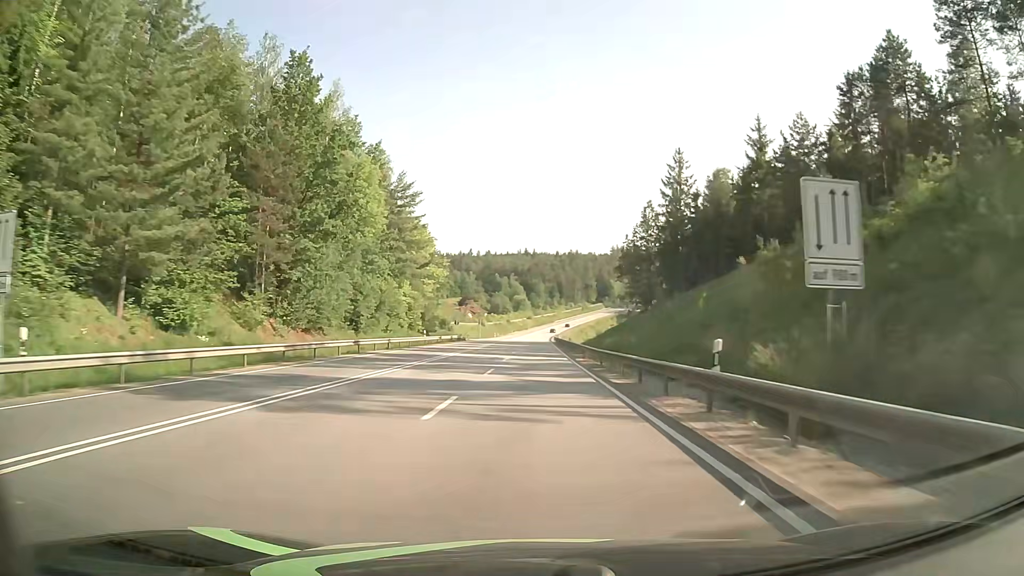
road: primary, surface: asphalt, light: Day
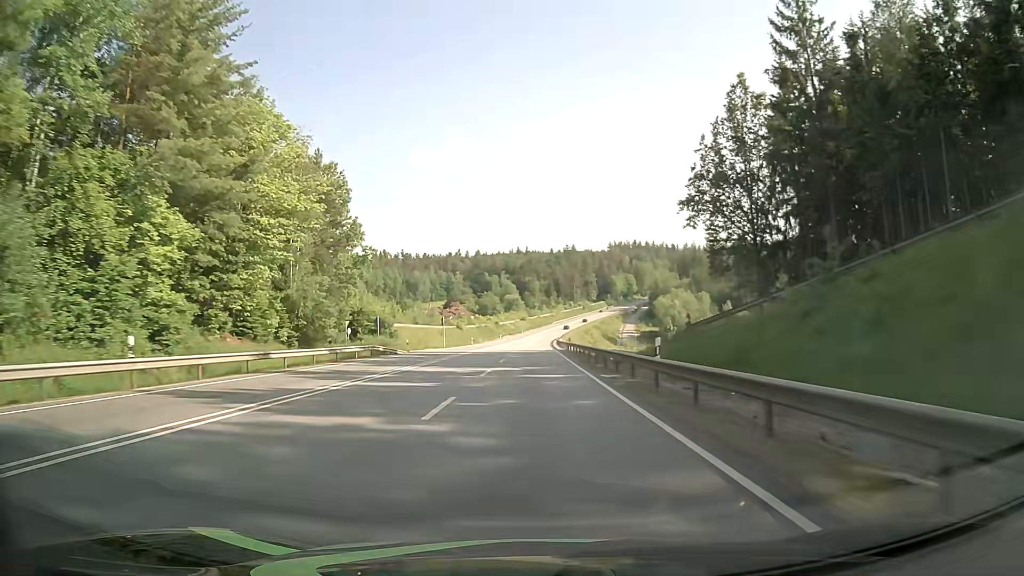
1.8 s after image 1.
(+0.4, +47.3) m; 0°
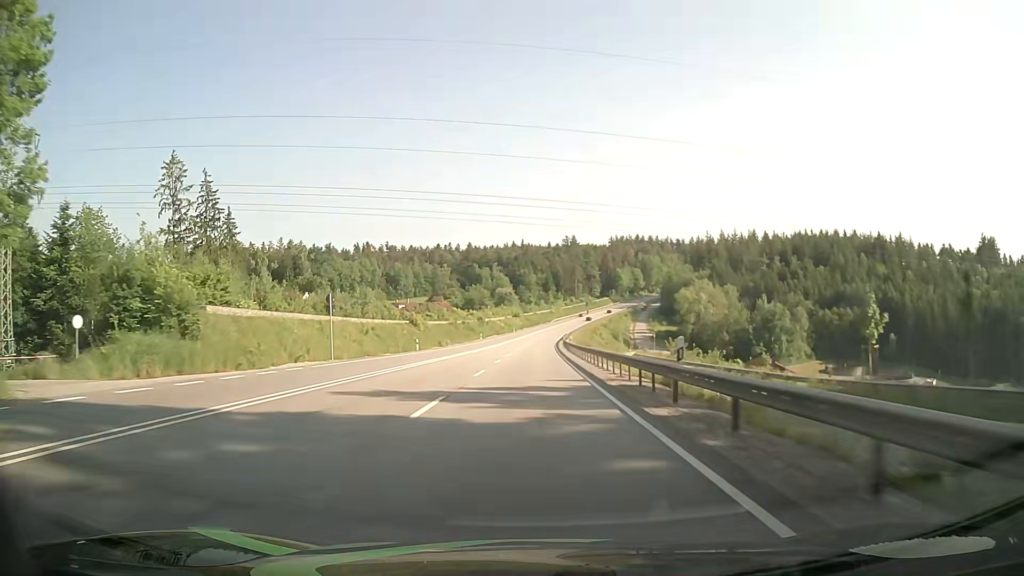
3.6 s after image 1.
(+0.4, +47.3) m; +1°
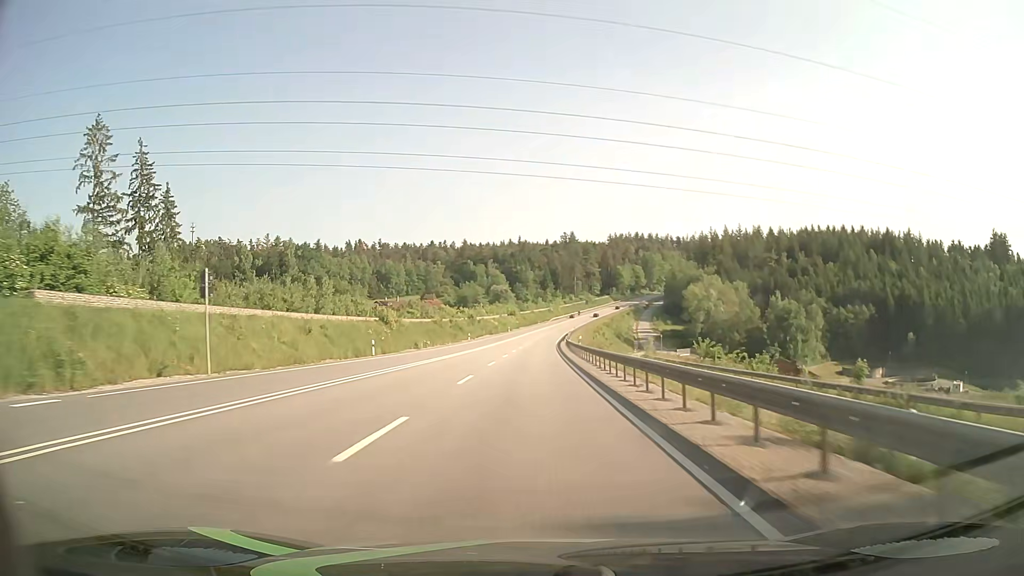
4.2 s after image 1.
(0.0, +15.8) m; 0°
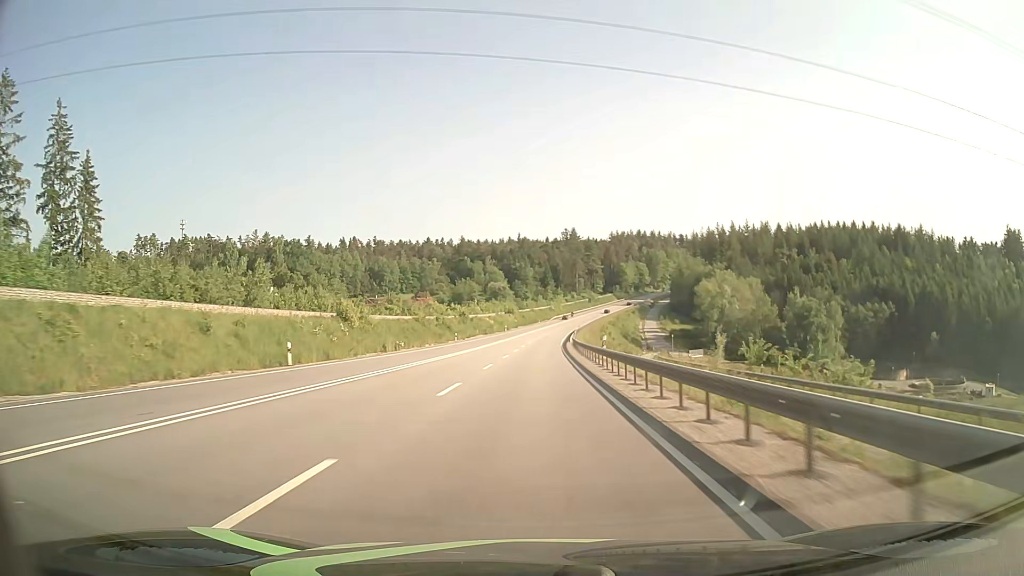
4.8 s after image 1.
(0.0, +15.8) m; 0°
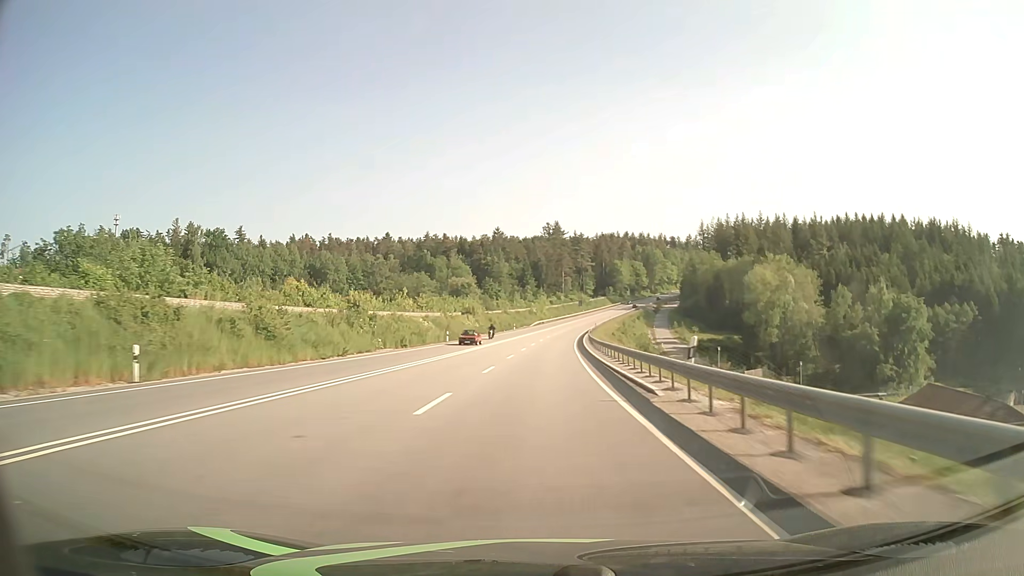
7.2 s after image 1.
(+0.7, +63.1) m; +2°
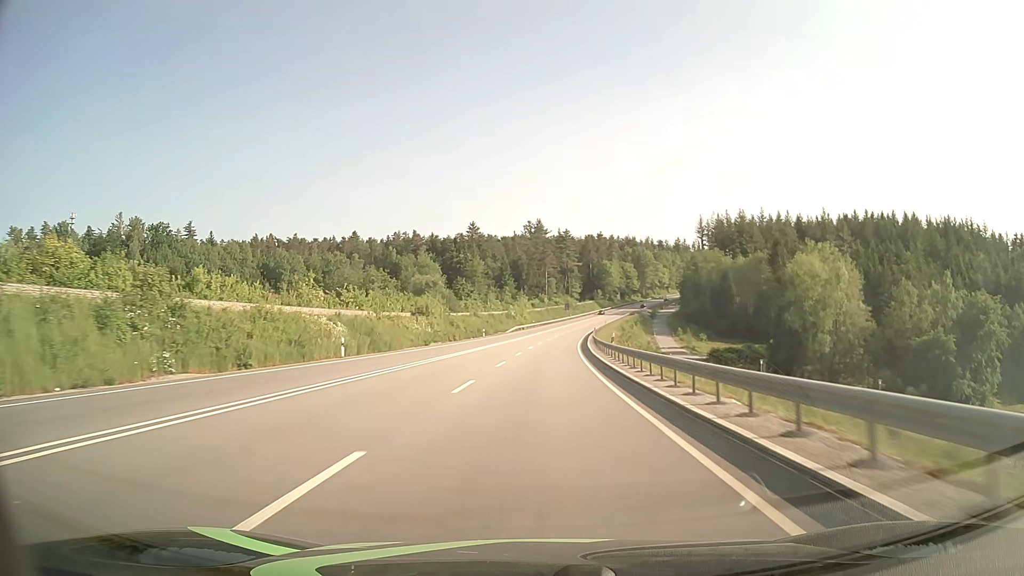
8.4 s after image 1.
(+0.5, +31.6) m; +2°
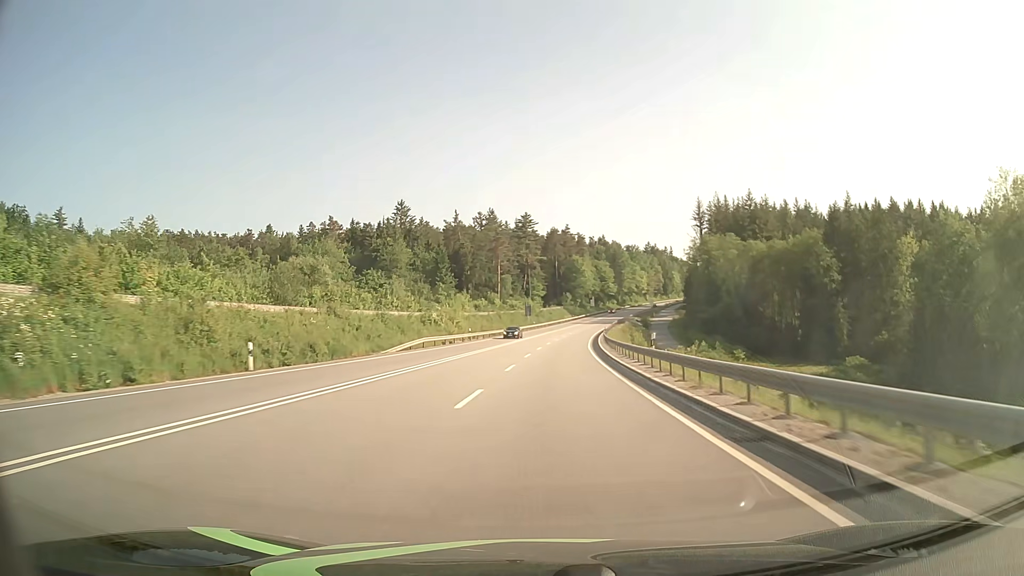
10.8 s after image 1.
(+1.9, +62.9) m; +4°
(0, +10) (0, +20) (+1, +30) (+1, +40) (+2, +50) (+3, +60) (+4, +70) (+5, +80) (+6, +90) (+7, +100) m
